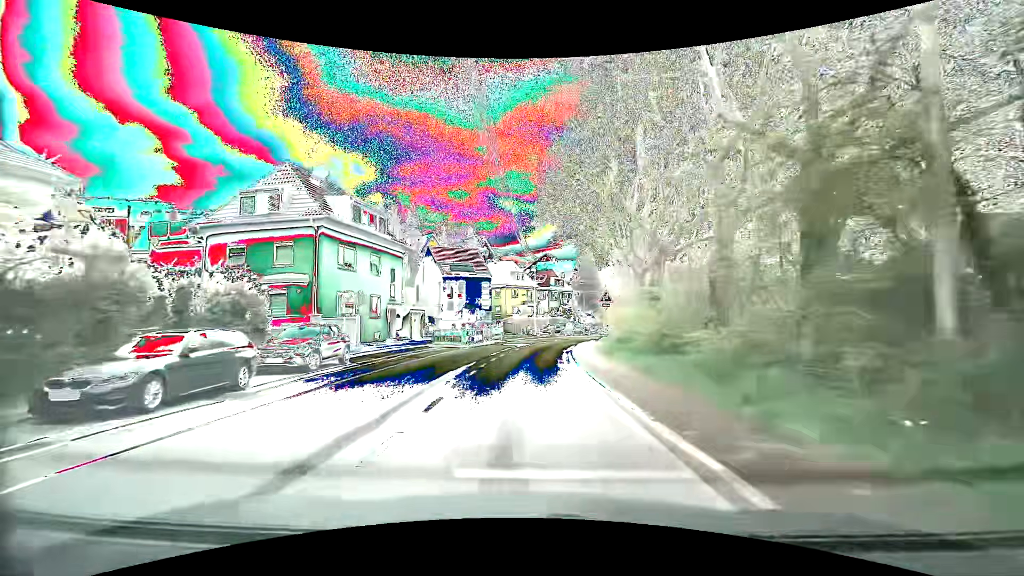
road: secondary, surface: asphalt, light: Day
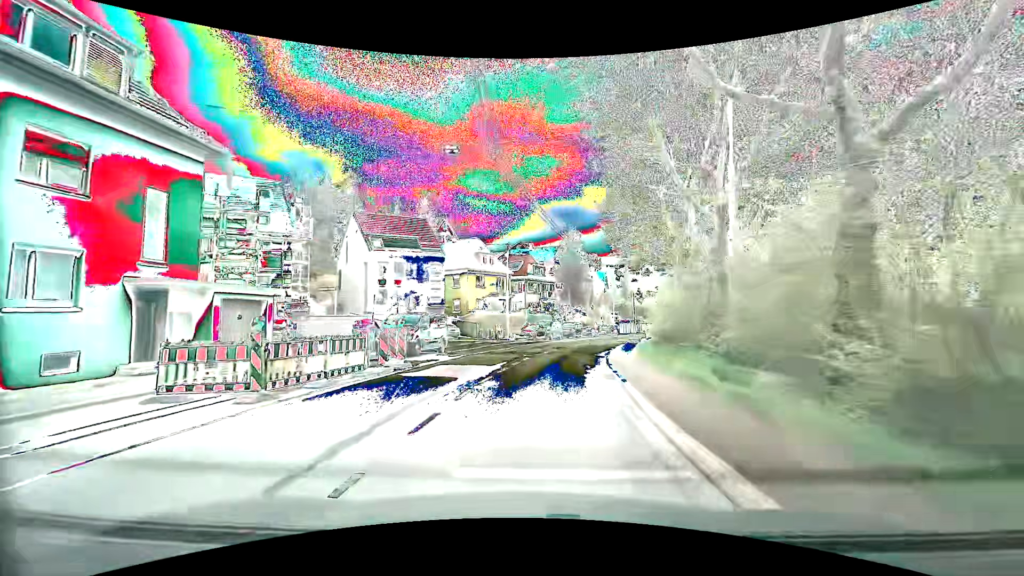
(+0.4, +22.9) m; +3°
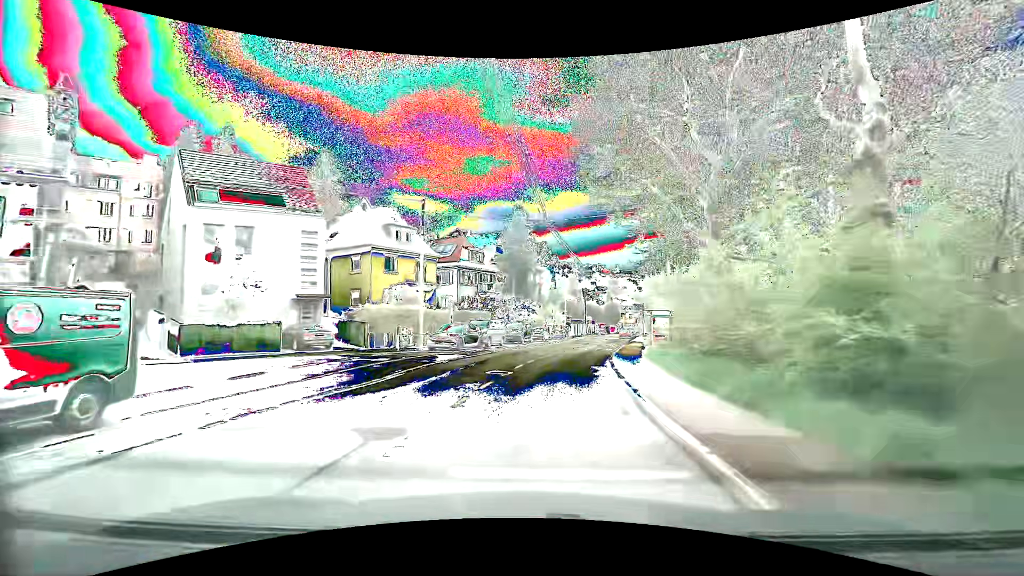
(+0.9, +17.4) m; +6°
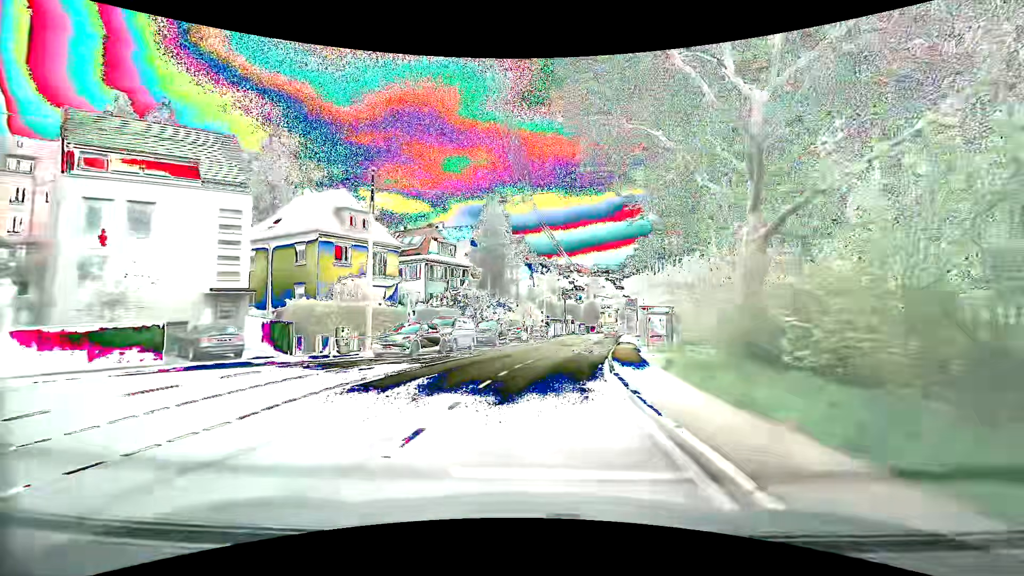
(+0.1, +5.9) m; +3°
